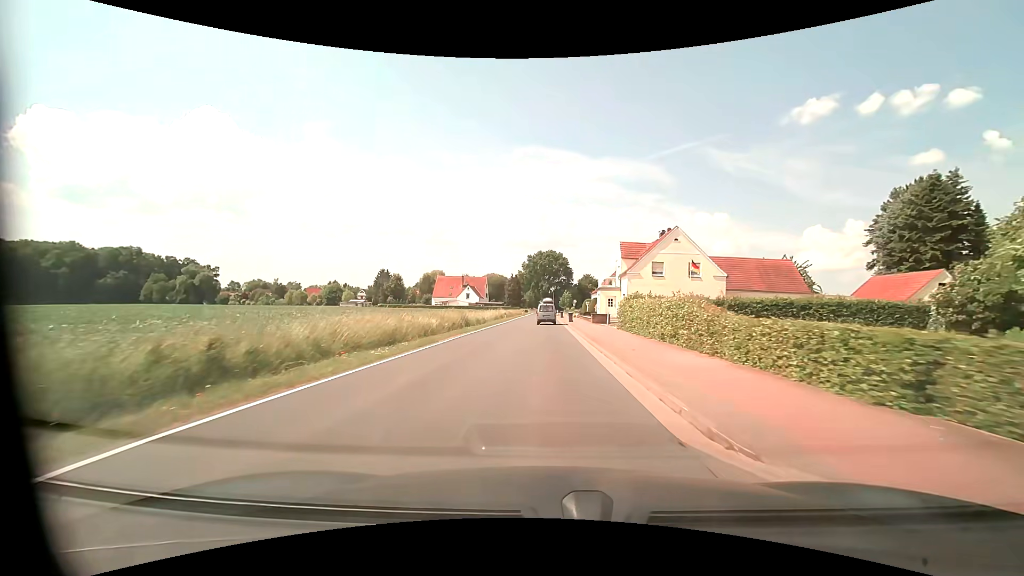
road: tertiary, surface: asphalt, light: Day
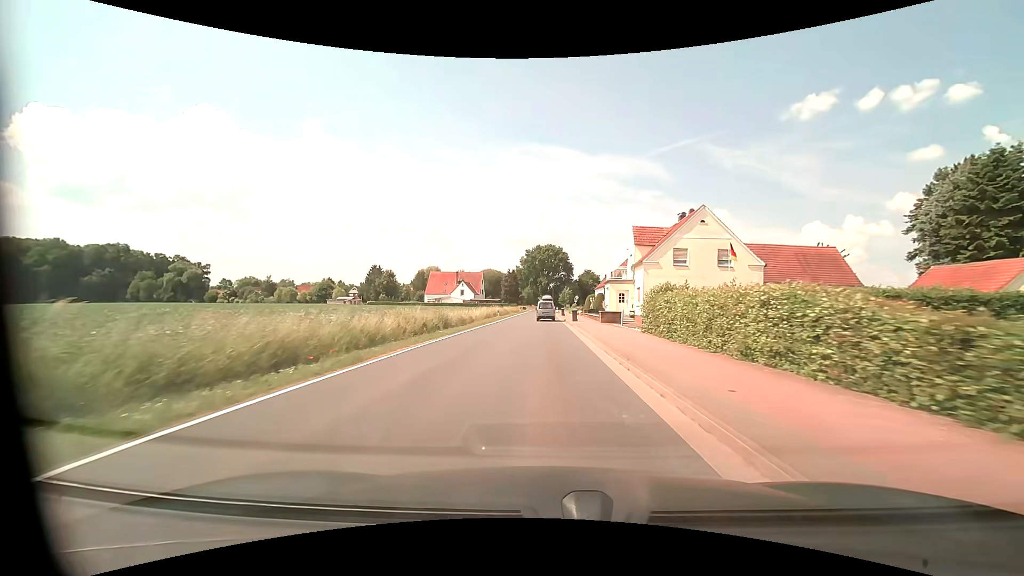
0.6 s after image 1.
(0.0, +8.2) m; 0°
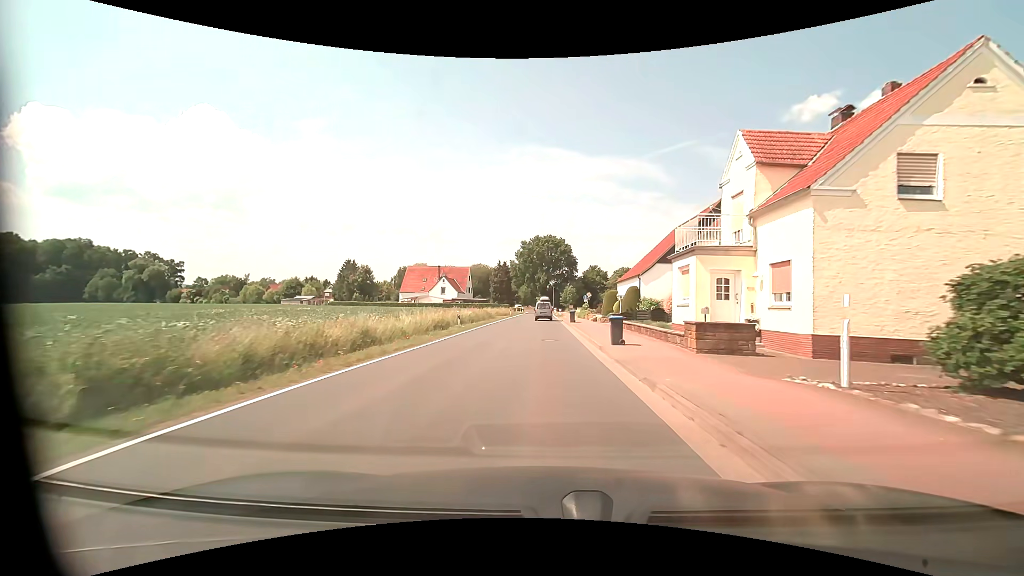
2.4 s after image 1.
(+0.1, +24.6) m; 0°
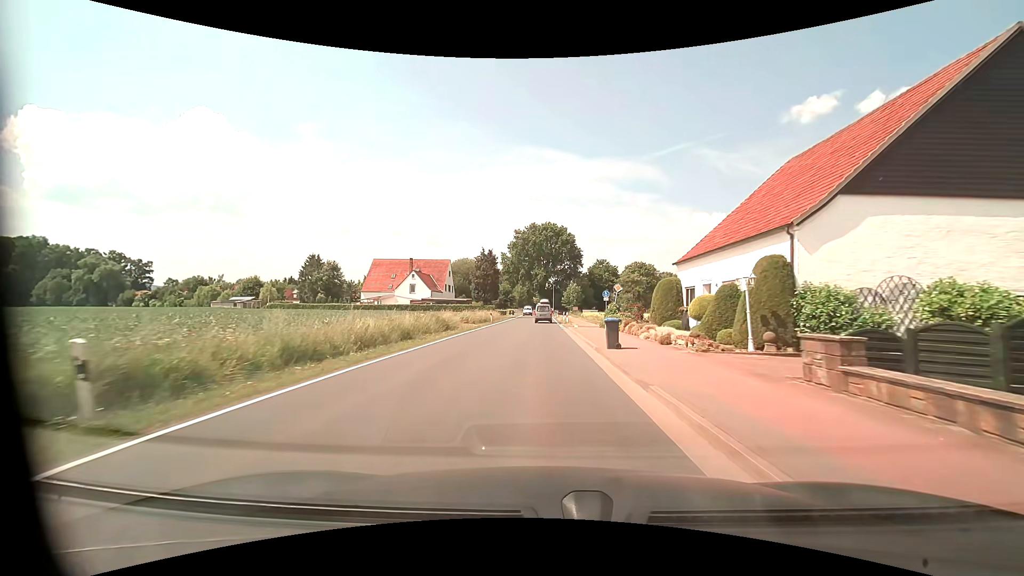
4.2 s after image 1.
(+0.1, +24.7) m; 0°
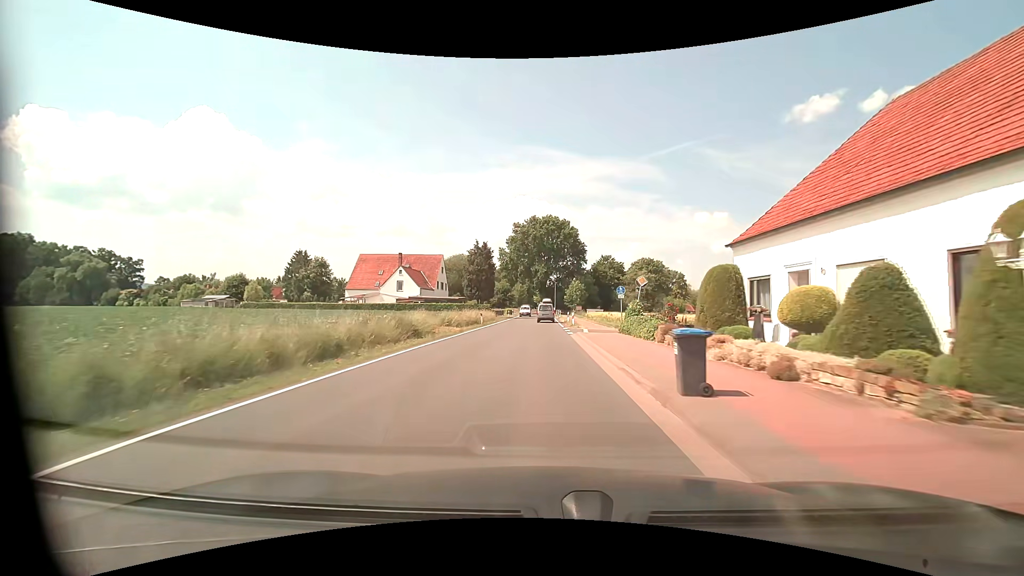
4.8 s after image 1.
(0.0, +8.2) m; 0°
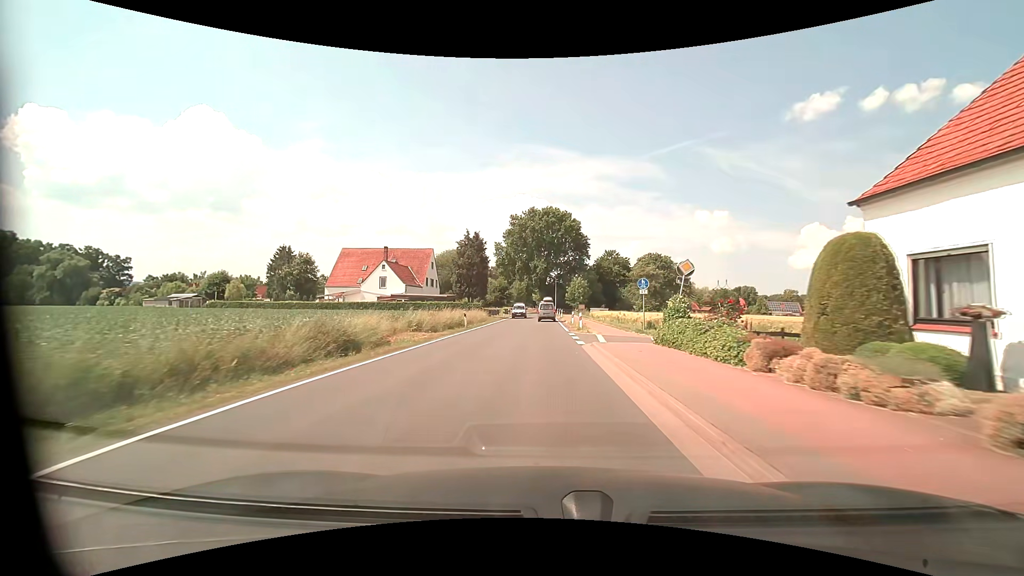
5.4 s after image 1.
(0.0, +8.2) m; 0°
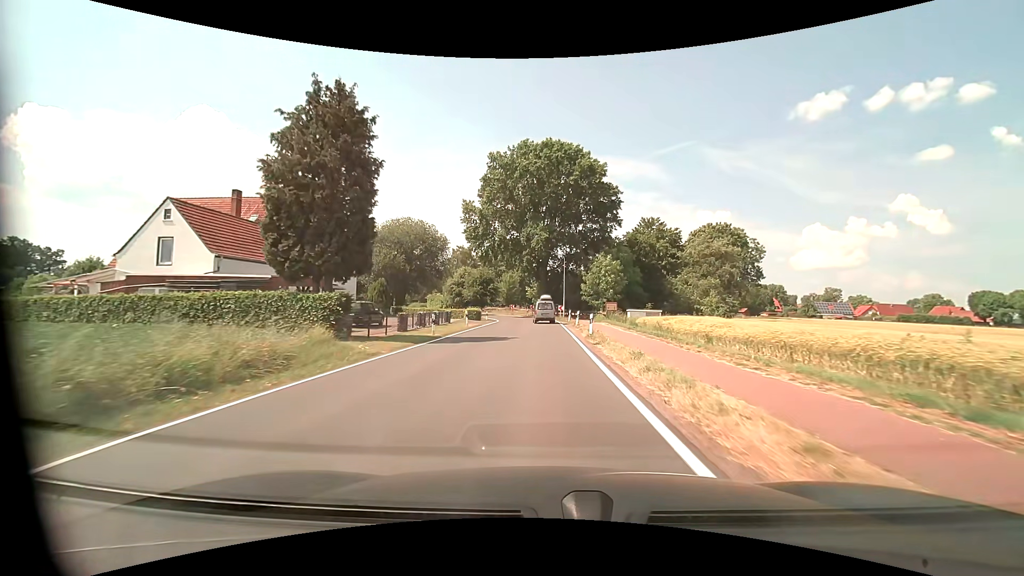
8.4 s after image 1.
(+0.1, +40.9) m; 0°
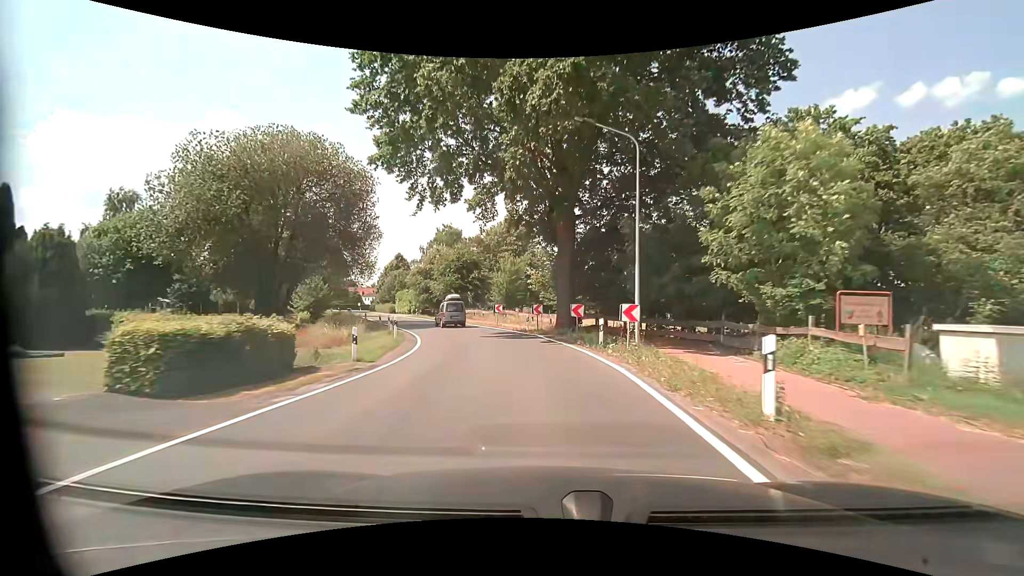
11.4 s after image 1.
(-0.2, +38.8) m; -2°
(0, +10) (-1, +20) (-4, +30) (-7, +39) (-11, +48) (-16, +57) (-20, +66) (-24, +75) (-29, +84) (-33, +93) m
